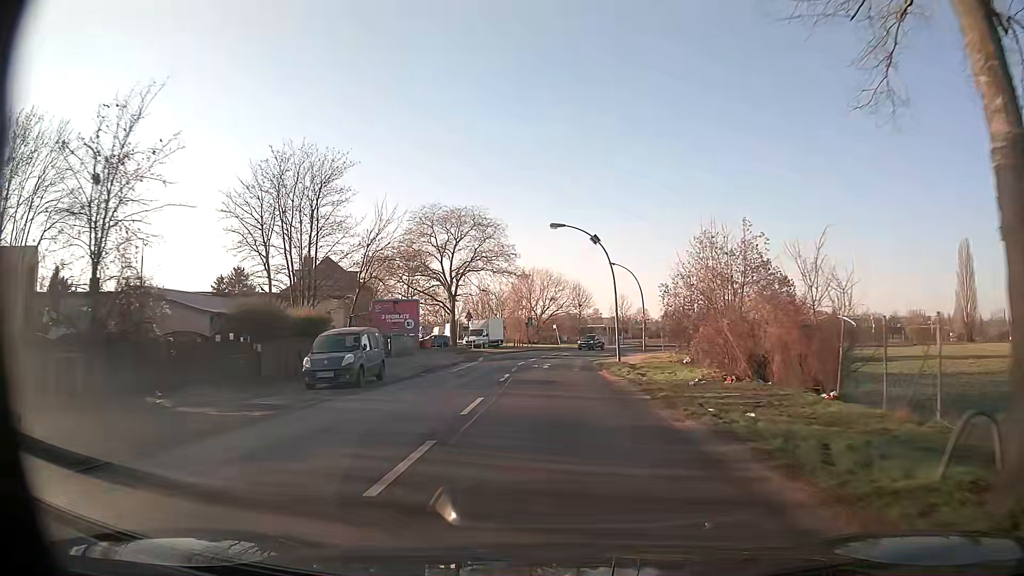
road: secondary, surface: asphalt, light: Day
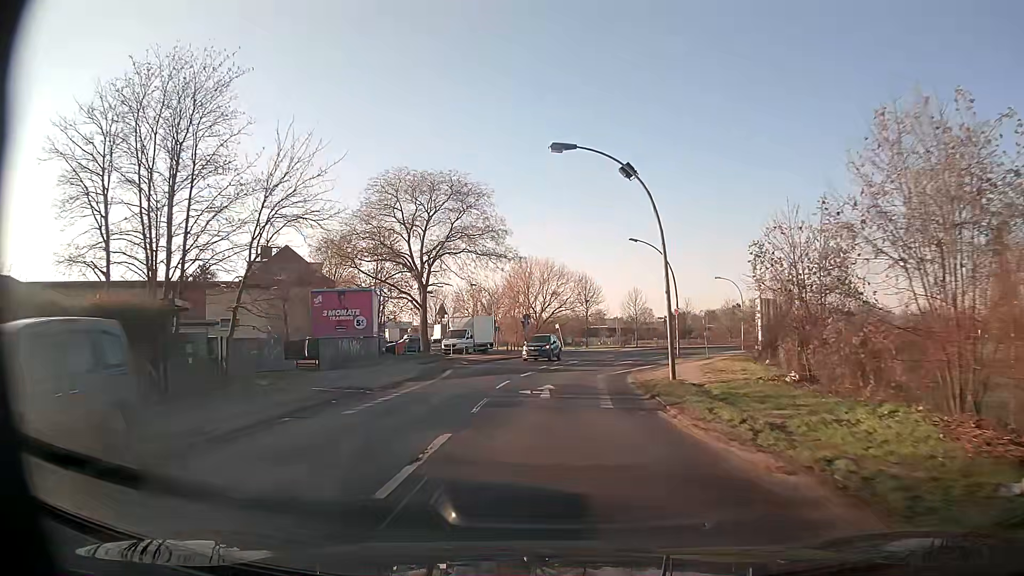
(-0.1, +14.9) m; 0°
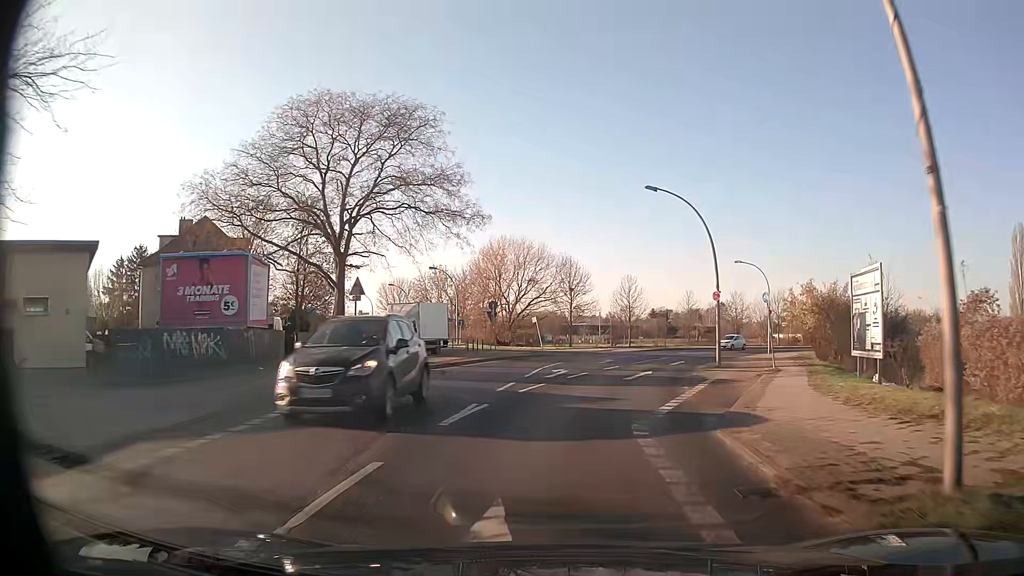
(+0.1, +15.1) m; +2°
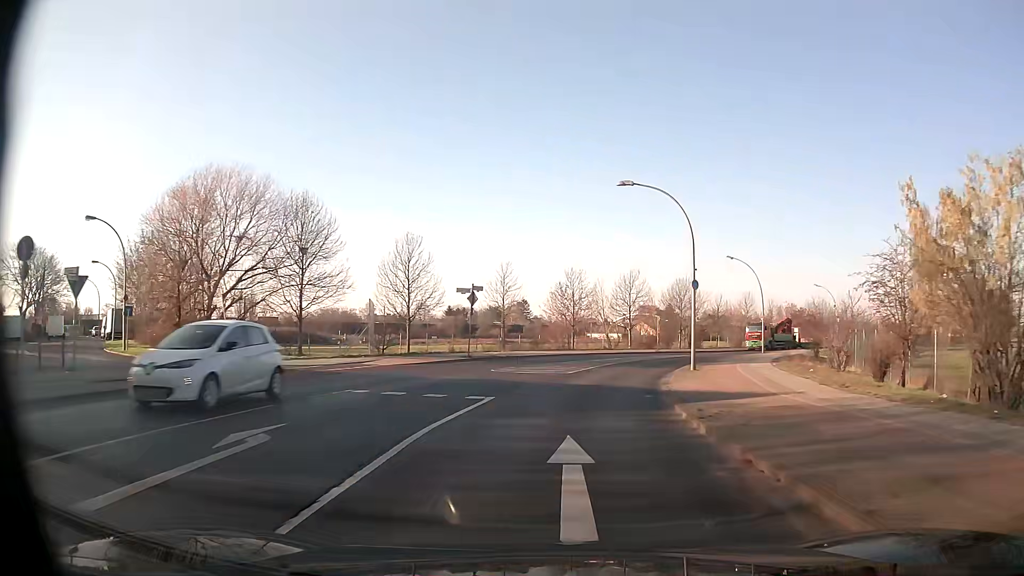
(+4.1, +29.3) m; +17°
